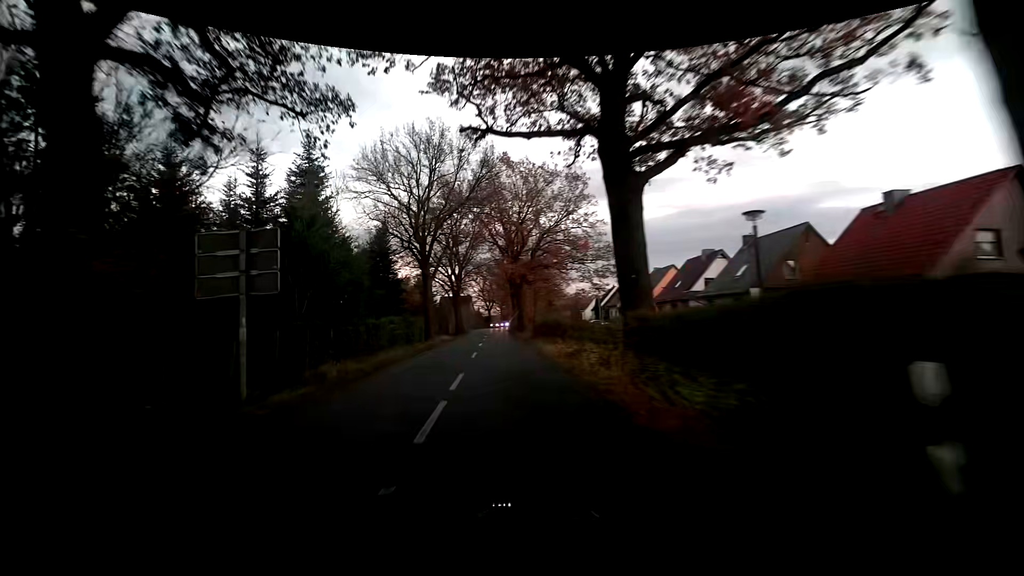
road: unclassified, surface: asphalt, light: Dusk
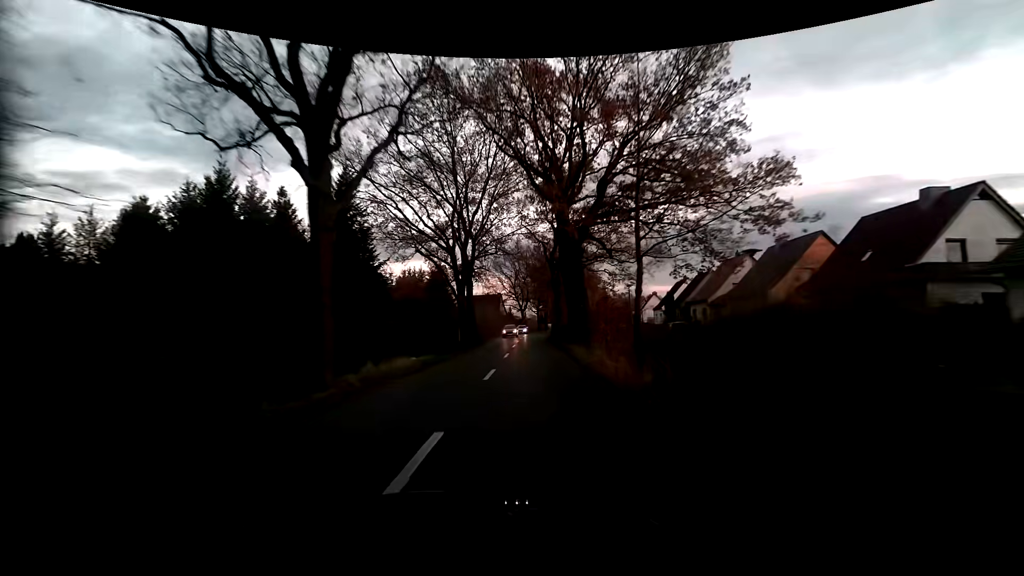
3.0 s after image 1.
(-1.0, +25.4) m; -2°
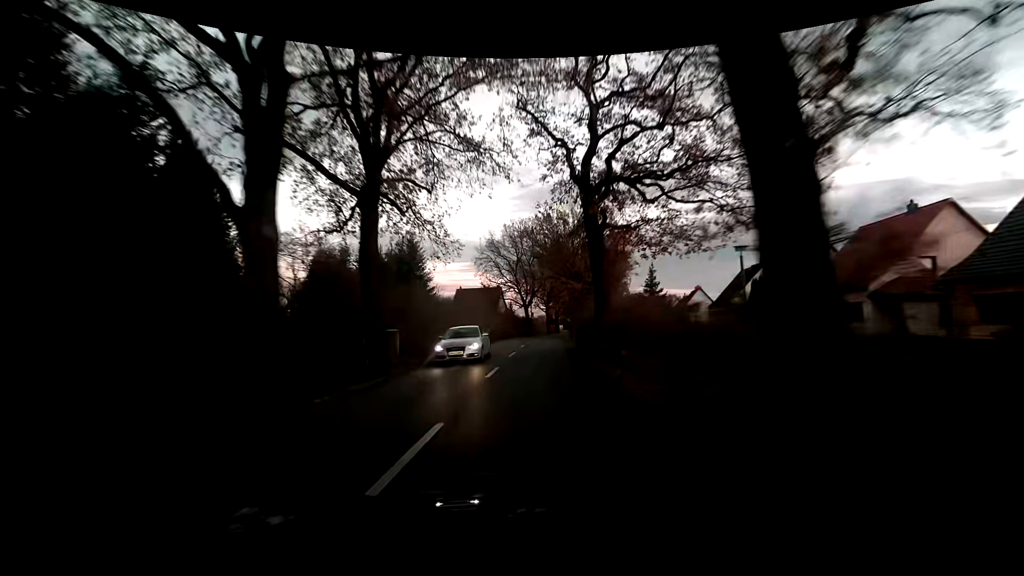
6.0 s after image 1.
(-0.4, +26.9) m; -1°
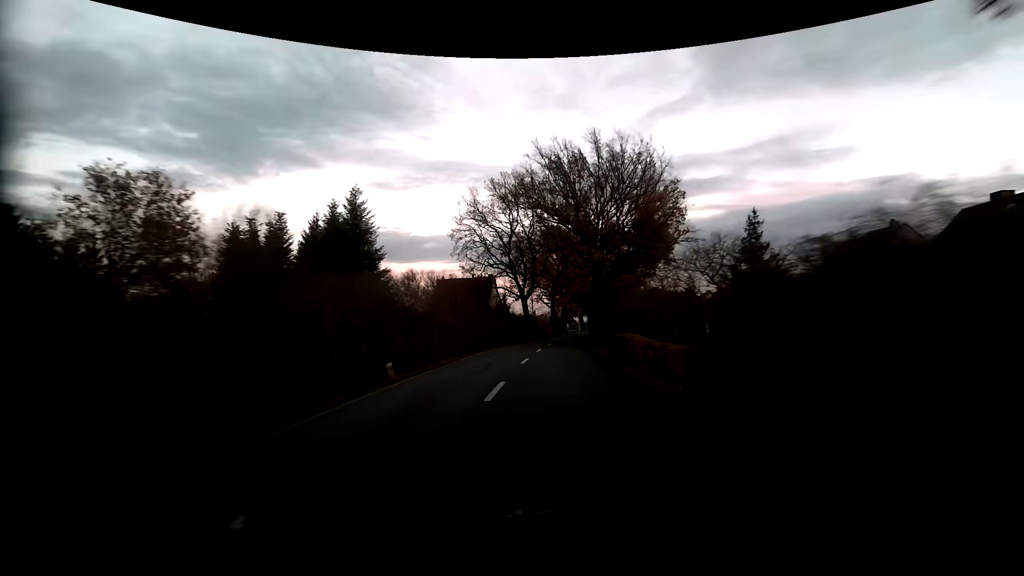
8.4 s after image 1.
(-0.4, +22.1) m; 0°
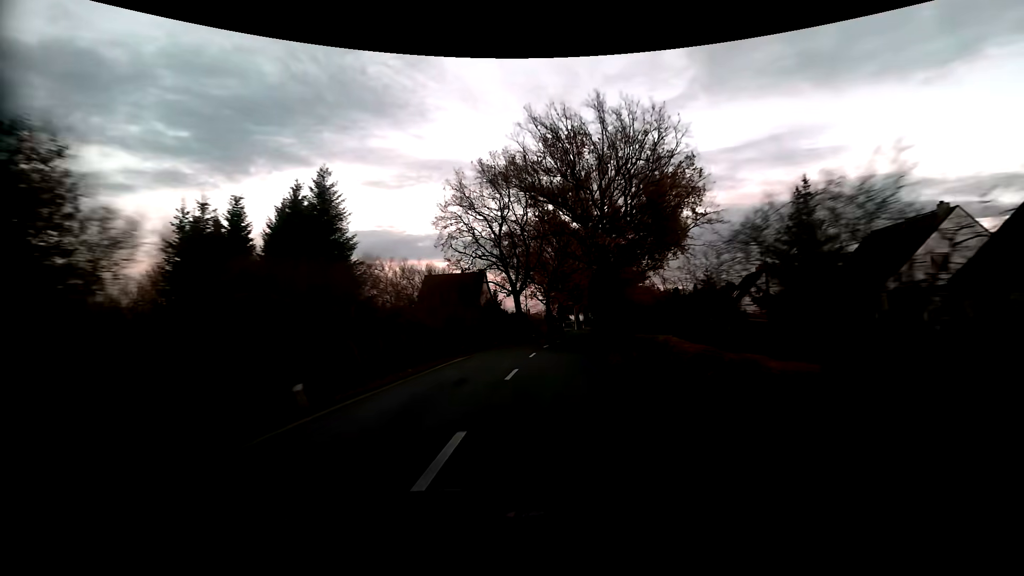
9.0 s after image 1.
(-0.1, +5.5) m; 0°
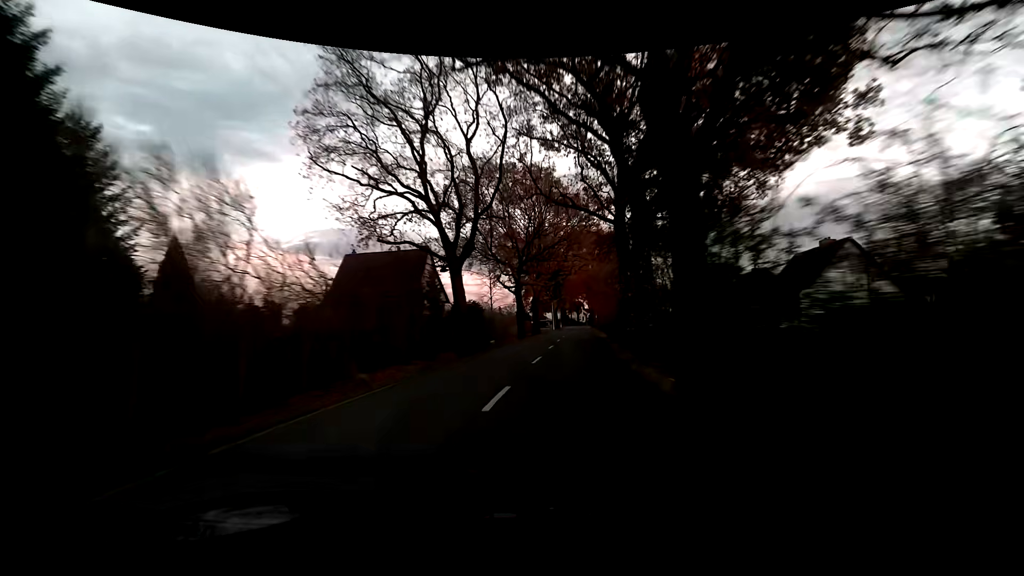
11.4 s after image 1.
(+0.5, +22.7) m; +3°
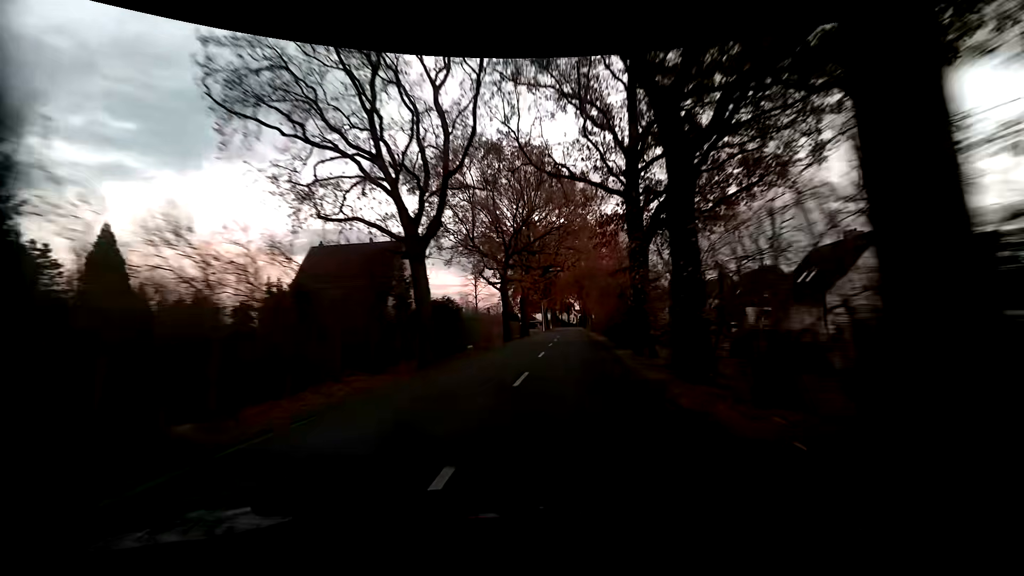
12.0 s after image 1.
(+0.1, +5.8) m; +1°
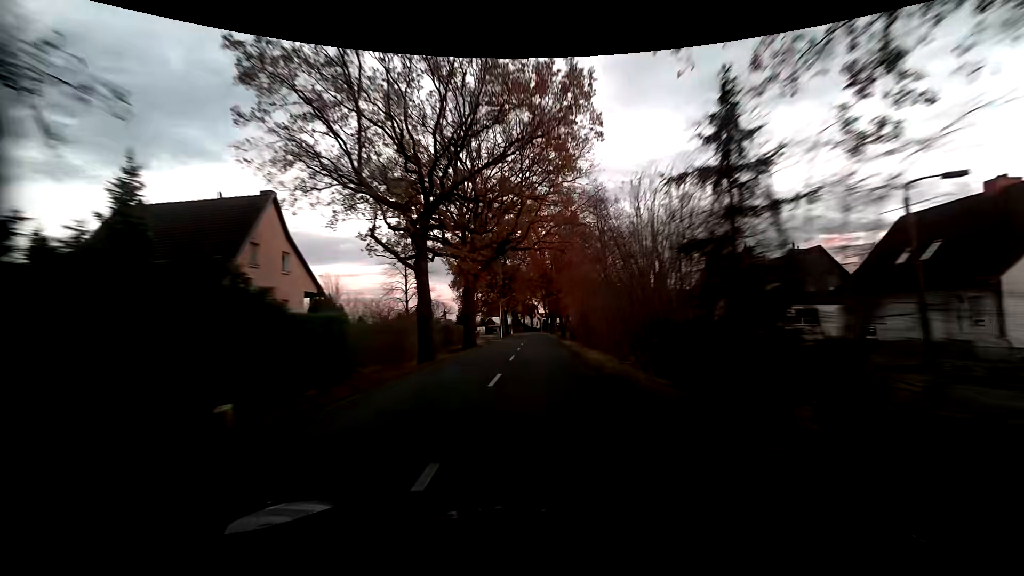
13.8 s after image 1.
(+0.8, +18.1) m; +5°
(0, +10) (0, +20) (0, +30) (0, +40) (0, +50) (0, +60) (0, +70) (0, +80) (0, +90) (-1, +100) m
